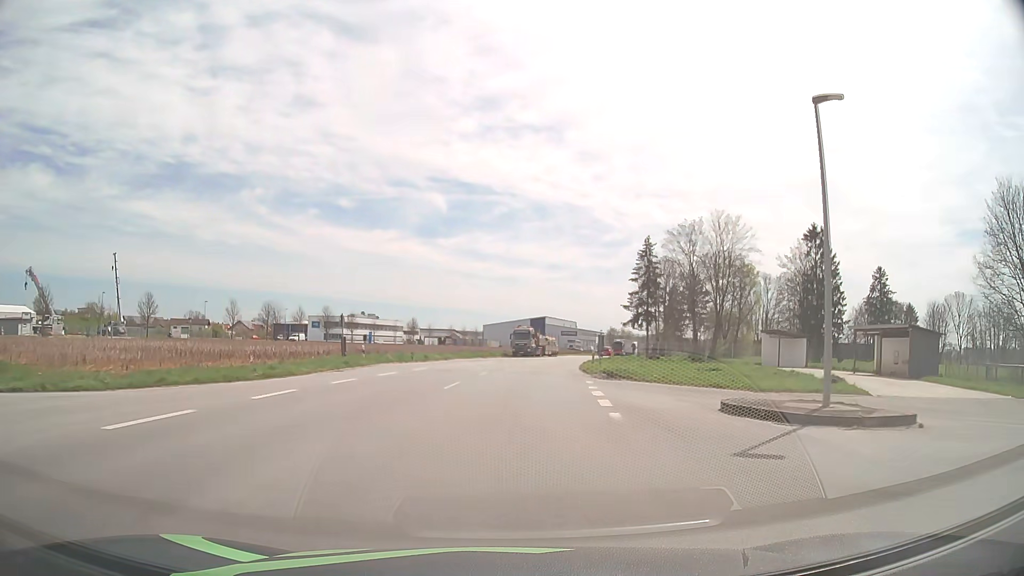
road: tertiary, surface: asphalt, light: Day
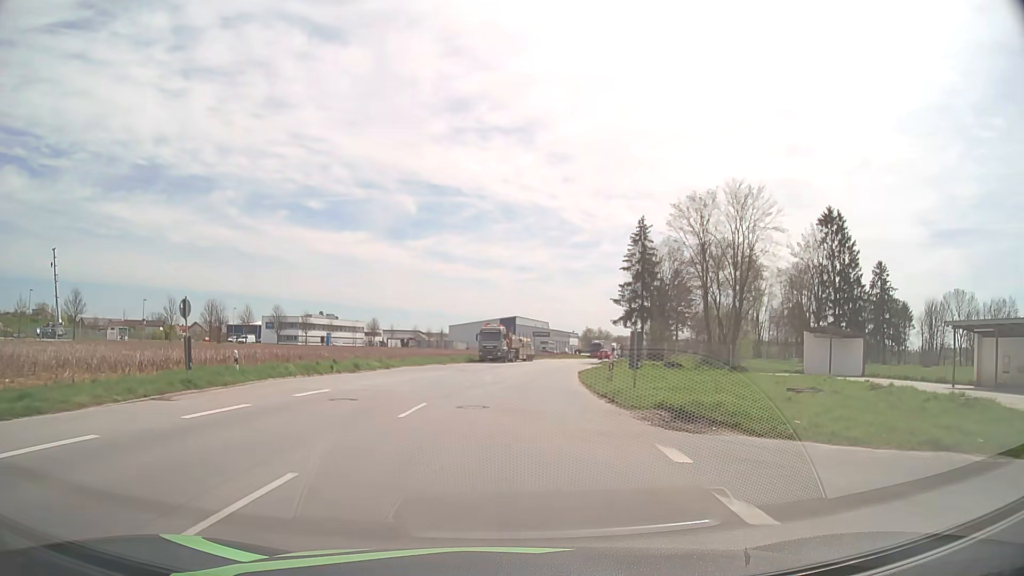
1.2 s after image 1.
(+0.3, +15.0) m; +3°
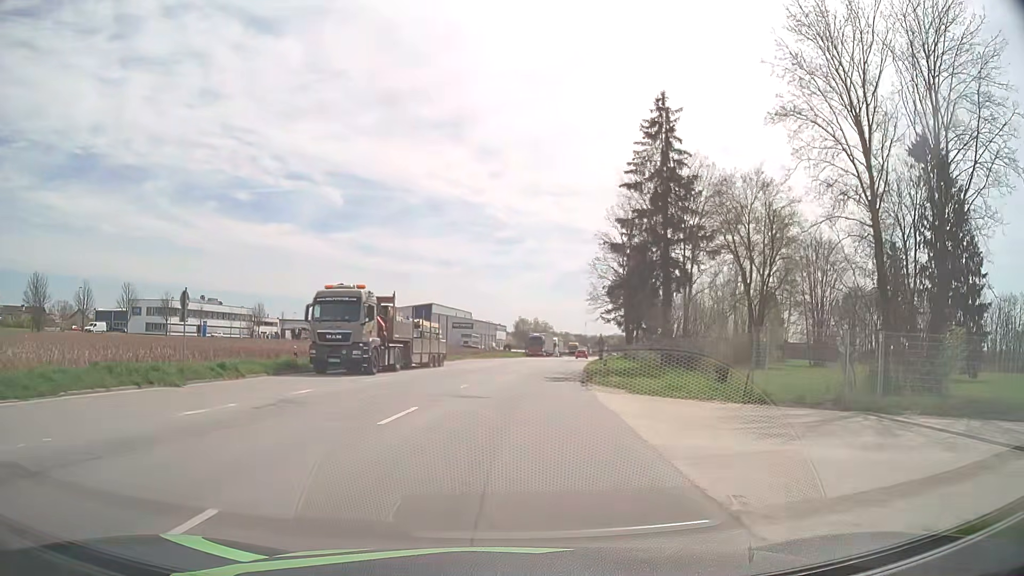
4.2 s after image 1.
(+2.1, +37.0) m; +6°
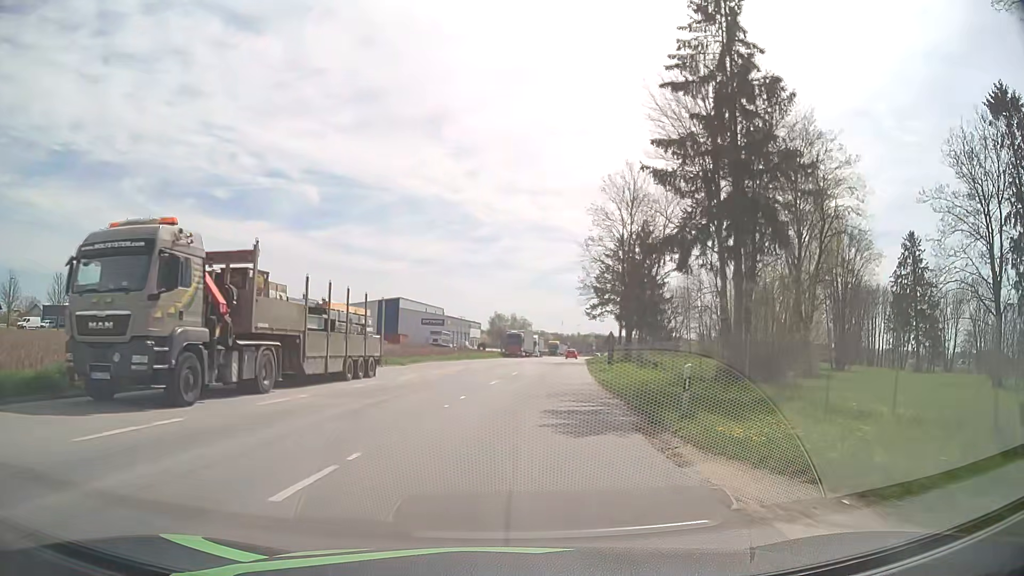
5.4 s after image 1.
(+0.3, +14.9) m; +2°
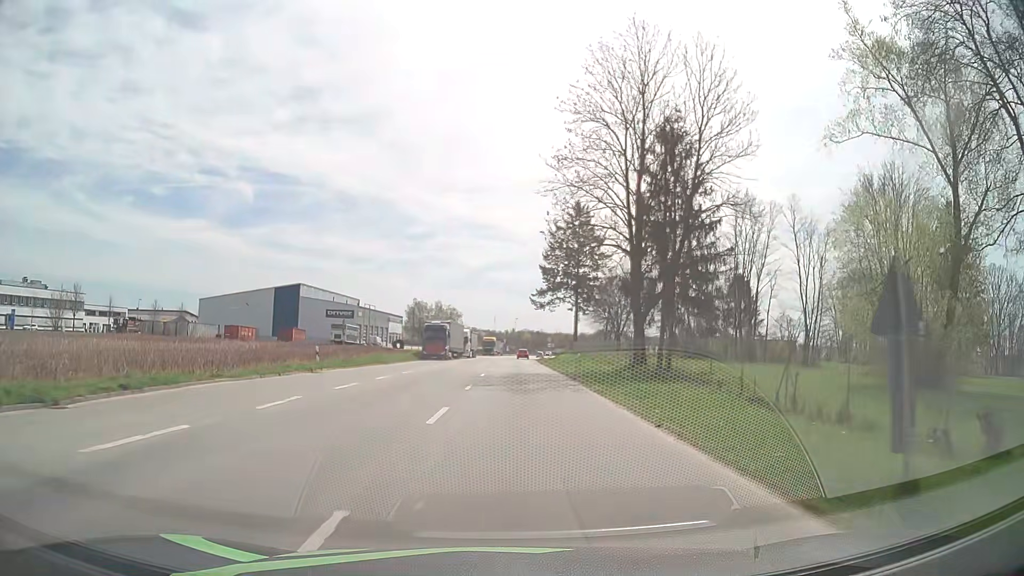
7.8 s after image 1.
(+1.2, +29.9) m; +6°
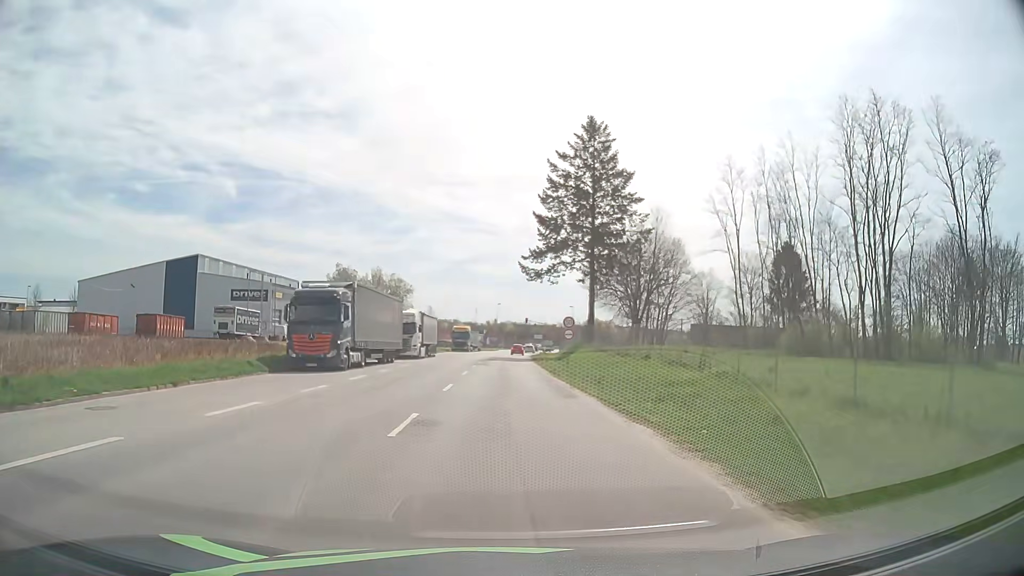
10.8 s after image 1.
(+0.8, +37.4) m; +2°
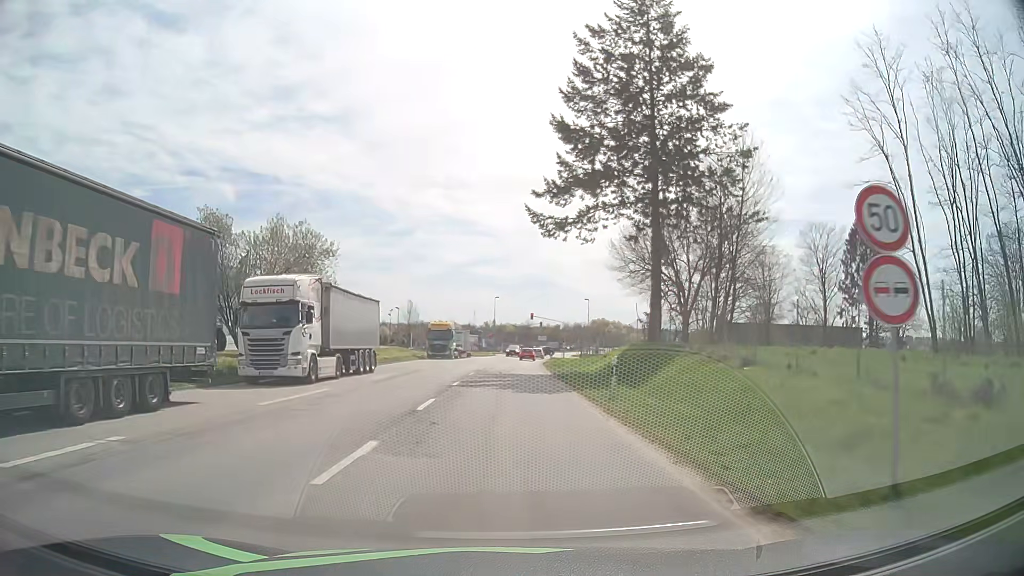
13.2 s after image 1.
(+0.1, +29.4) m; 0°
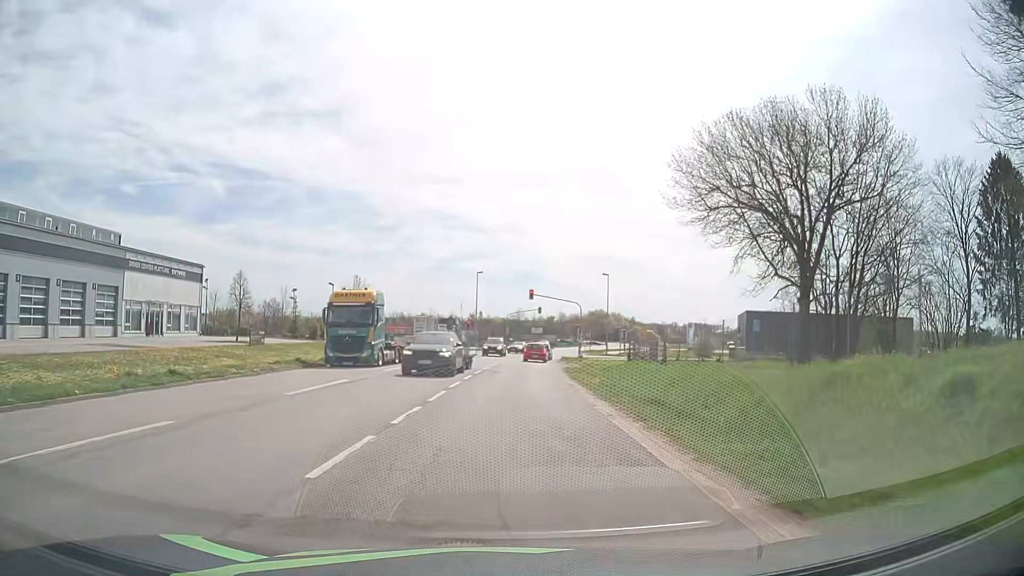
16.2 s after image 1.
(+0.3, +34.4) m; +1°
